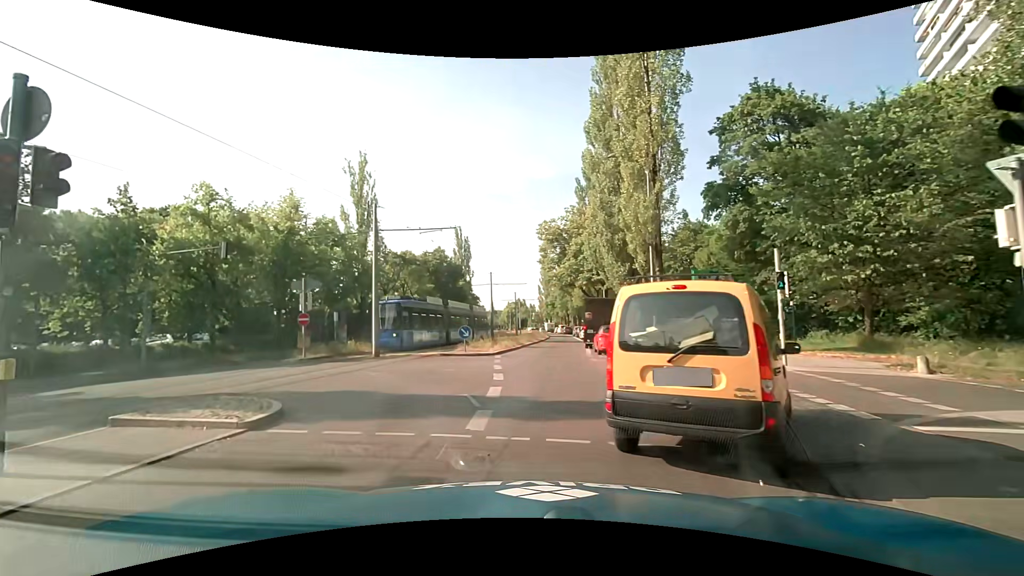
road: secondary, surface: asphalt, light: Day
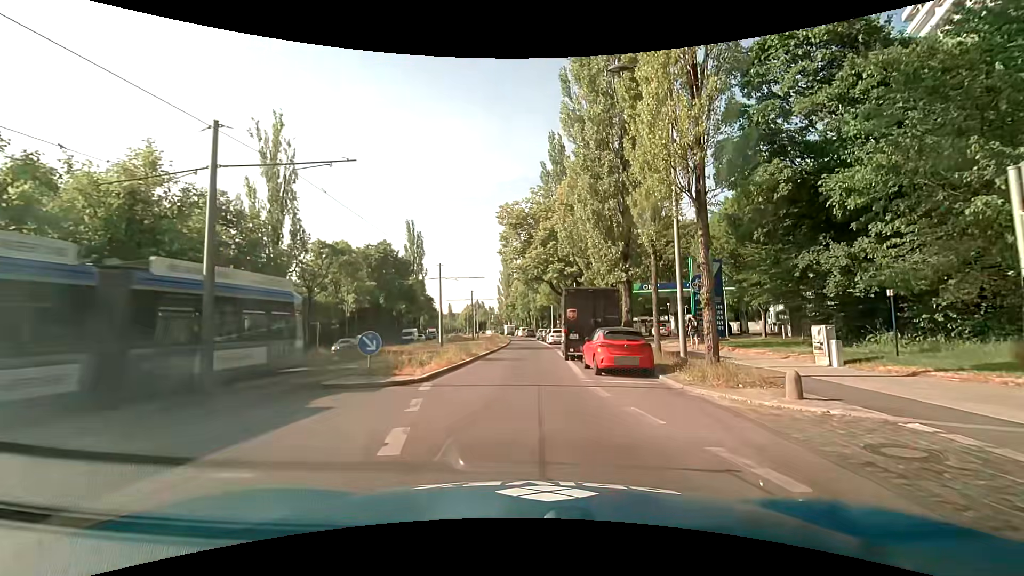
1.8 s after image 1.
(-0.1, +10.3) m; +4°
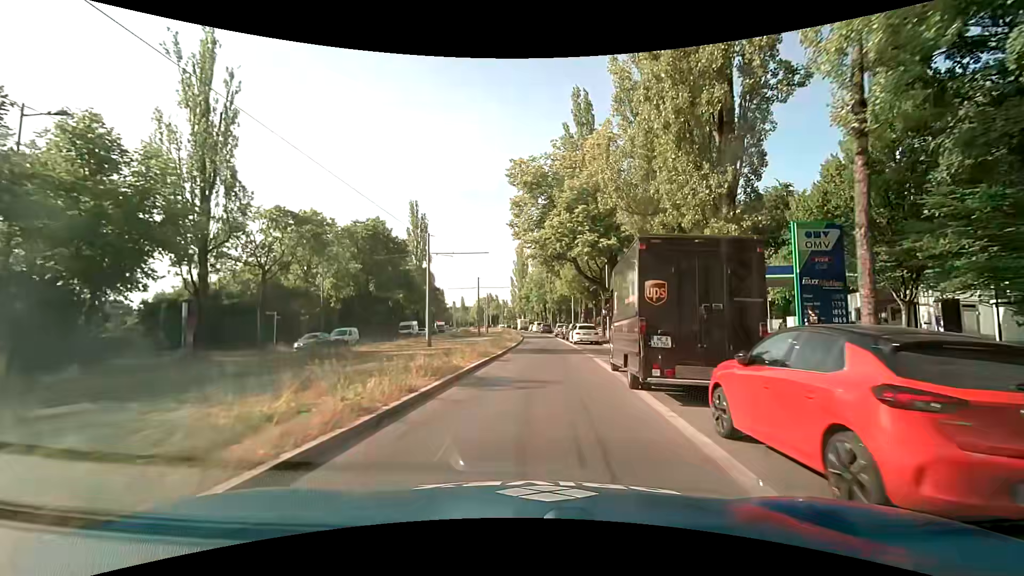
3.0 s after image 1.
(-0.2, +11.7) m; -2°
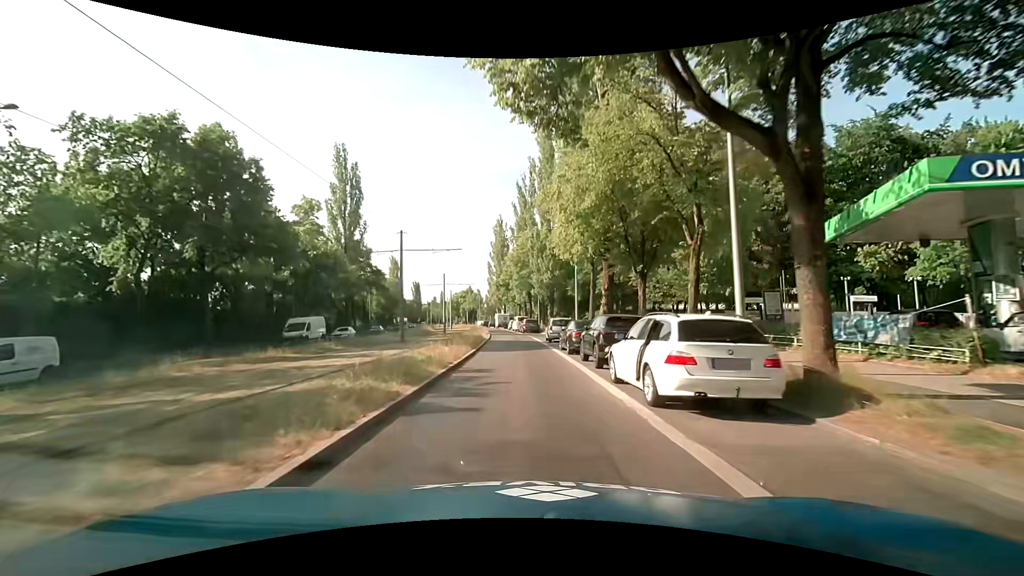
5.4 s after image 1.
(+1.1, +28.5) m; +2°
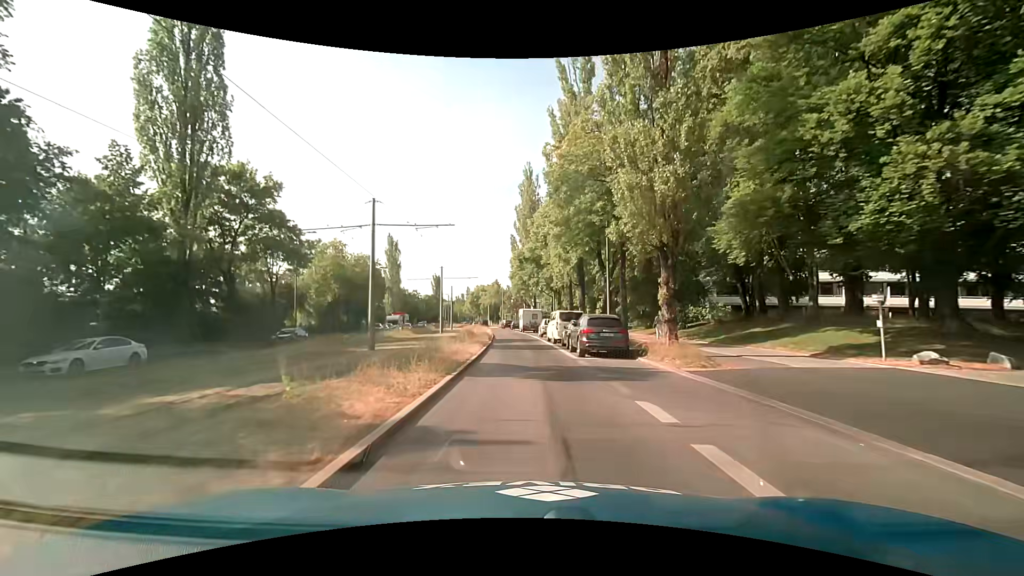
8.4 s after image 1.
(-1.5, +37.0) m; -4°
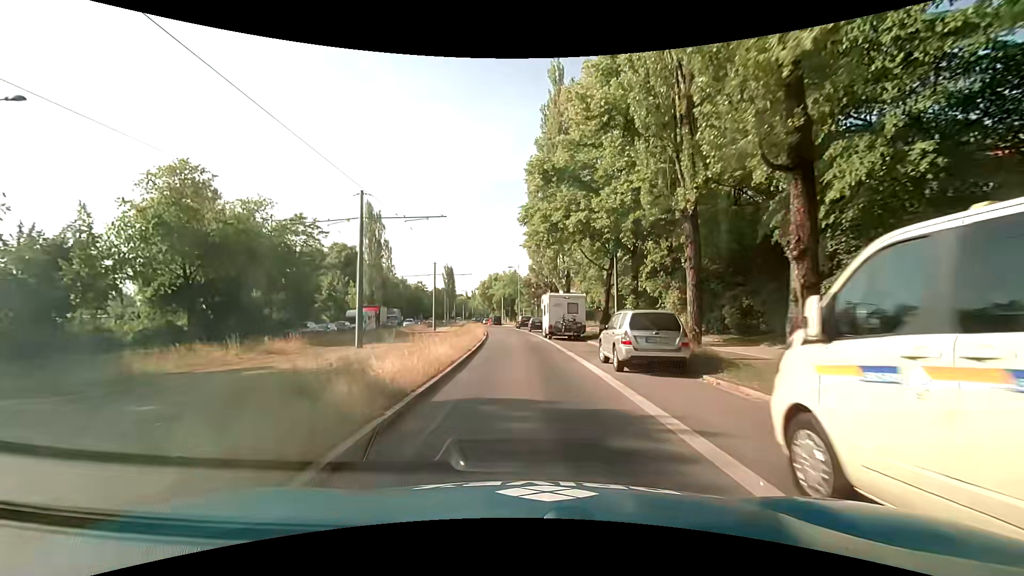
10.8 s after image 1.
(-0.4, +30.0) m; -2°
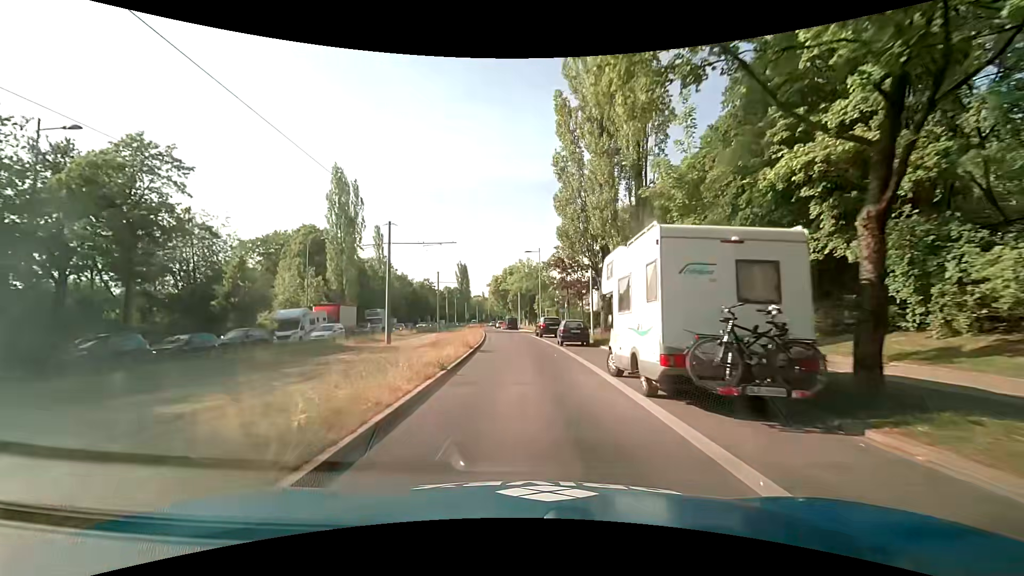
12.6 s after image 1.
(-0.3, +22.8) m; -2°
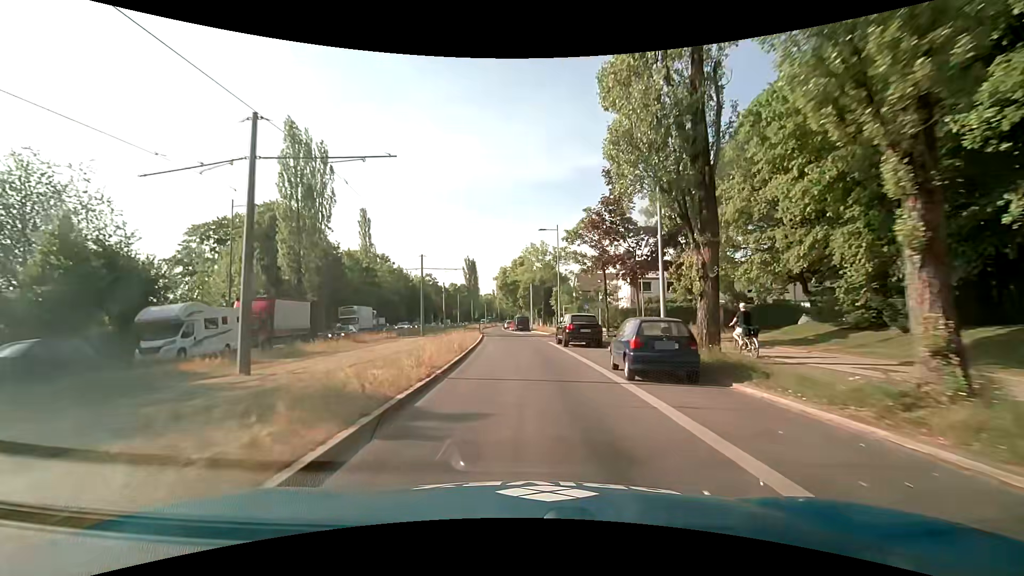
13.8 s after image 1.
(-0.3, +15.4) m; -2°
(0, +10) (0, +20) (-1, +30) (-1, +40) (-2, +50) (-3, +60) (-5, +70) (-6, +80) (-7, +90) (-7, +100) m
